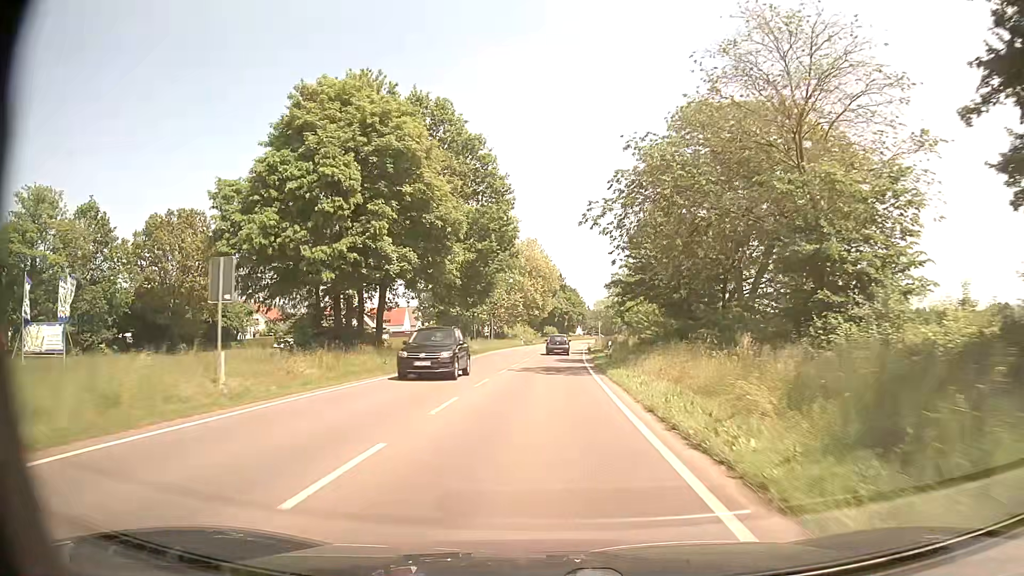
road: secondary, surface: asphalt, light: Day
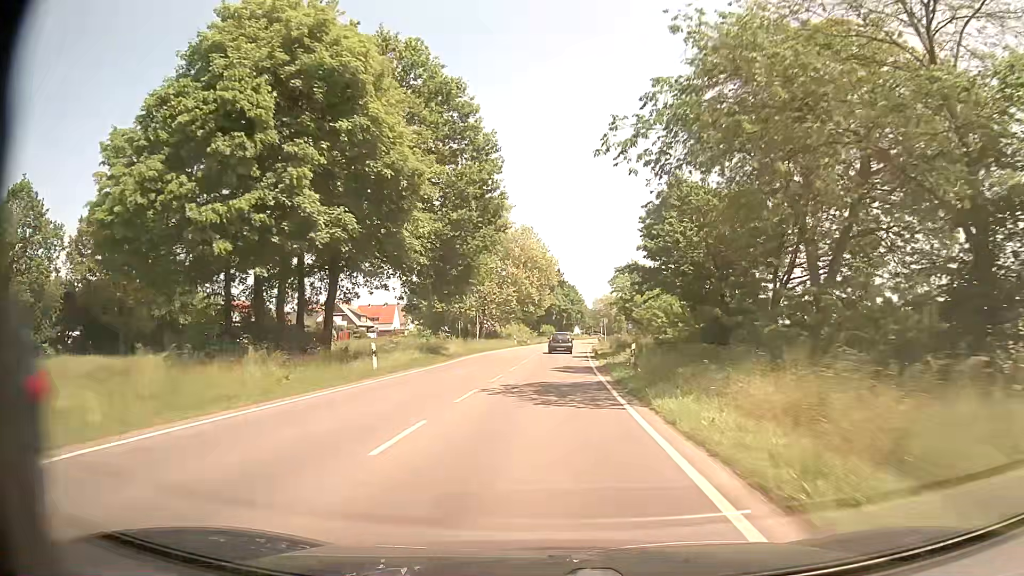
(0.0, +10.3) m; +1°
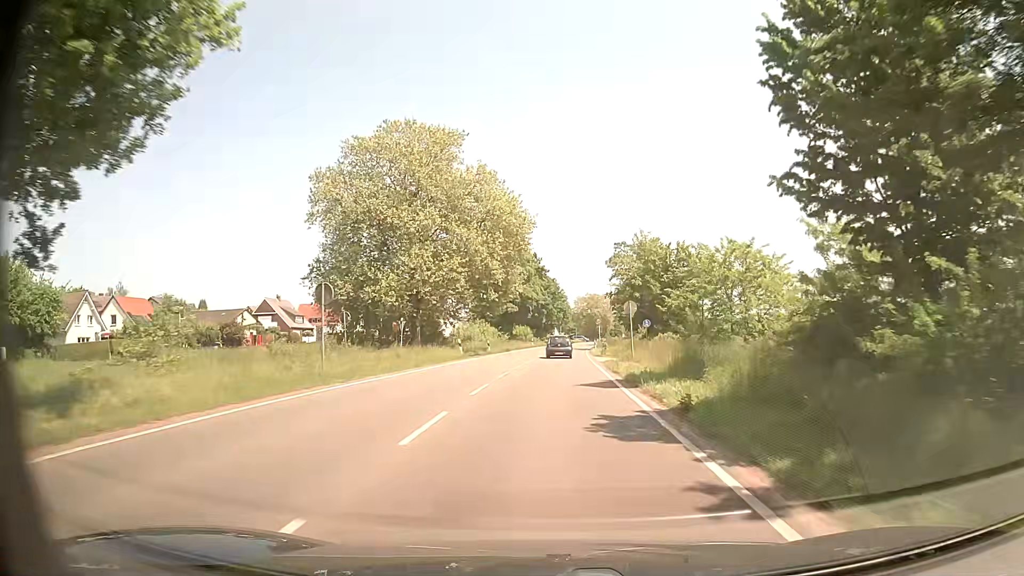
(+0.2, +31.2) m; +2°
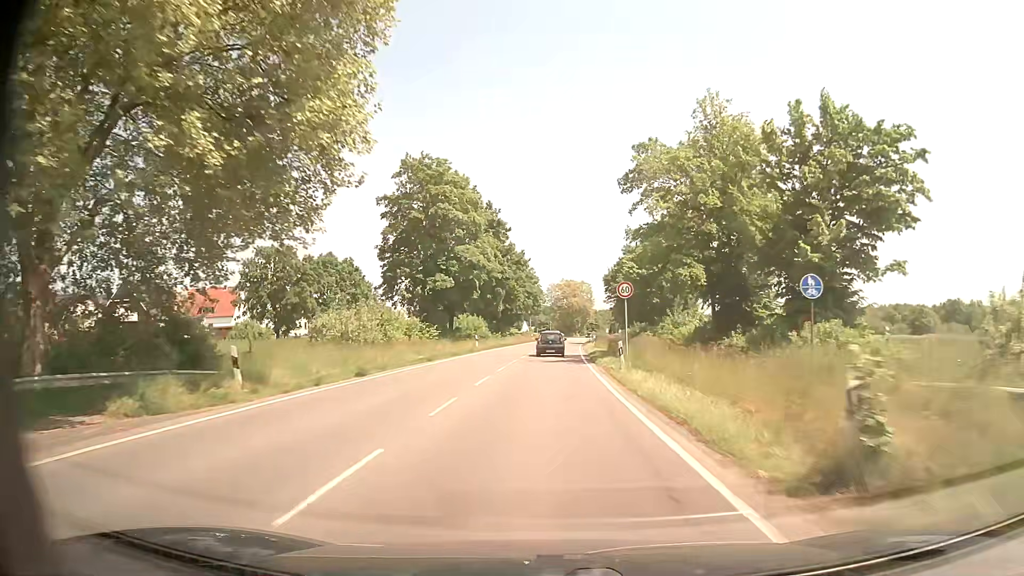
(+0.8, +41.2) m; +2°
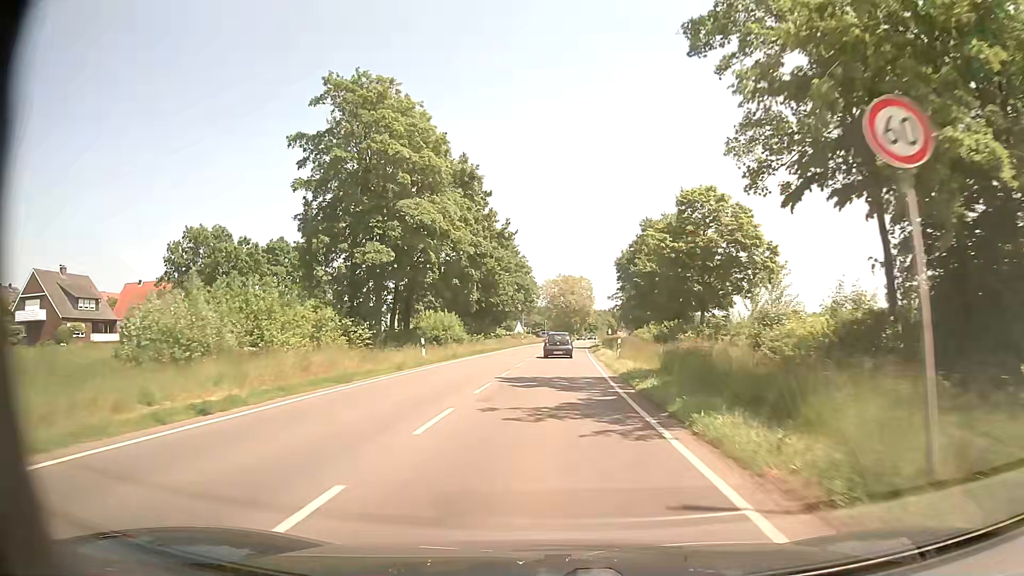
(+0.2, +20.6) m; +1°
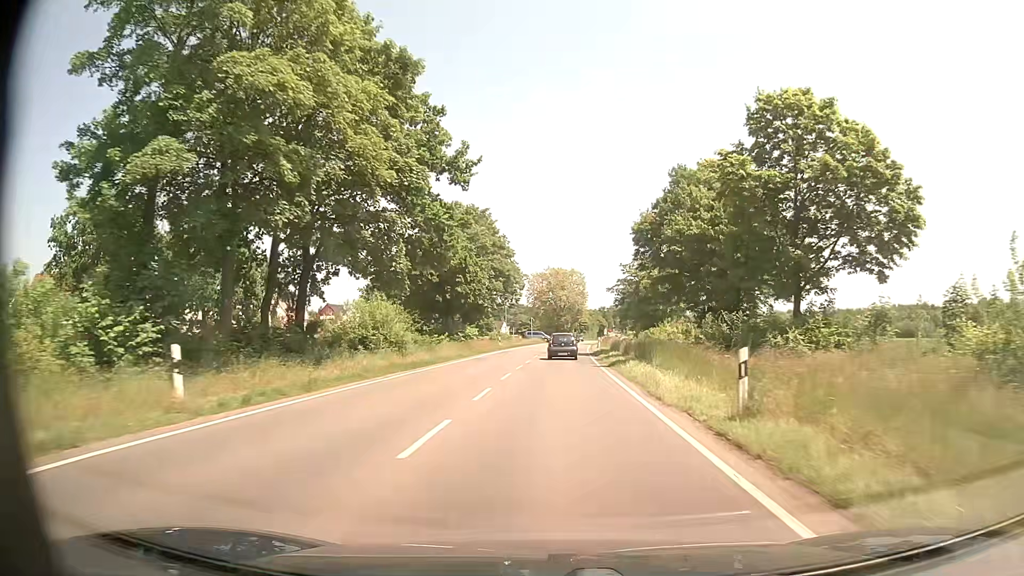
(0.0, +20.8) m; 0°
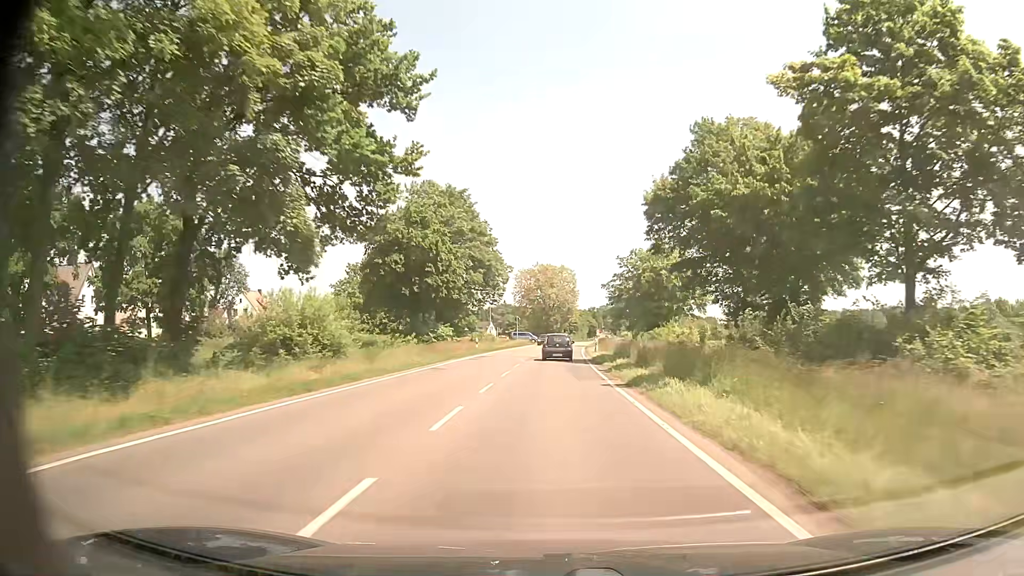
(+0.1, +10.4) m; +1°
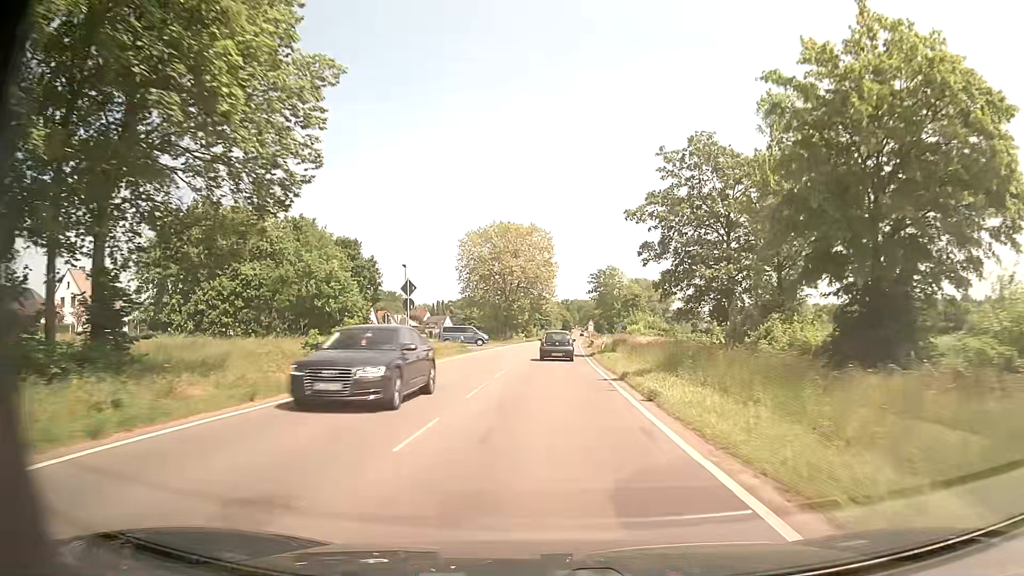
(+1.2, +52.4) m; +3°
(0, +10) (0, +20) (0, +30) (+1, +40) (+1, +50) (+1, +60) (+1, +70) (+2, +80) (+2, +90) (+3, +100) m
